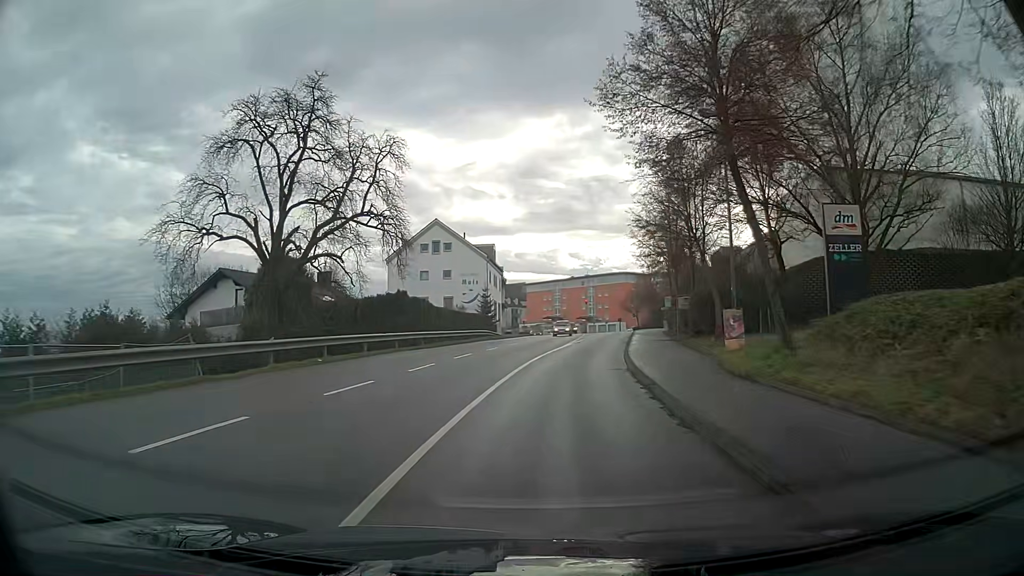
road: tertiary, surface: asphalt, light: Day
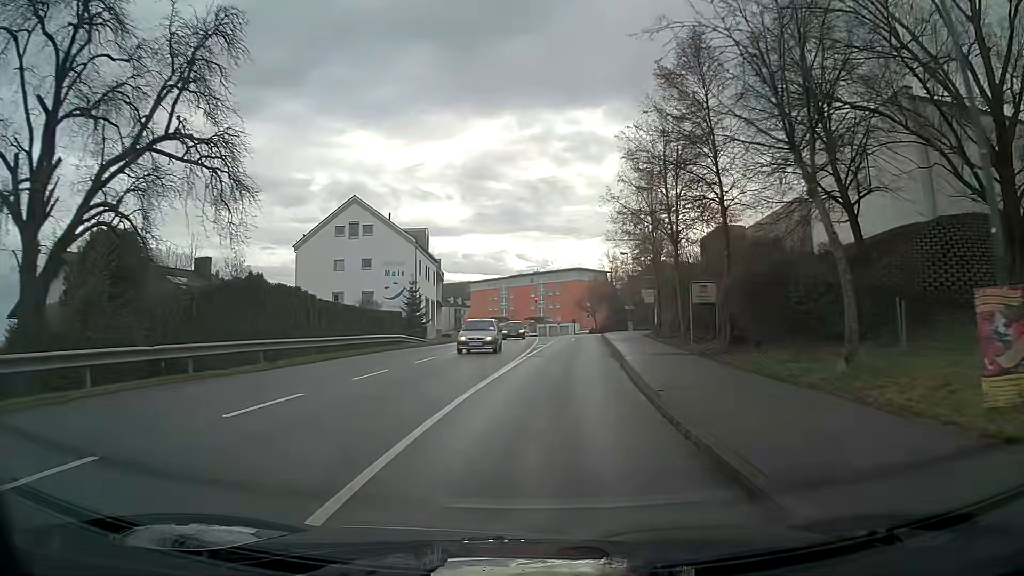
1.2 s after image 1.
(+0.6, +15.0) m; +4°
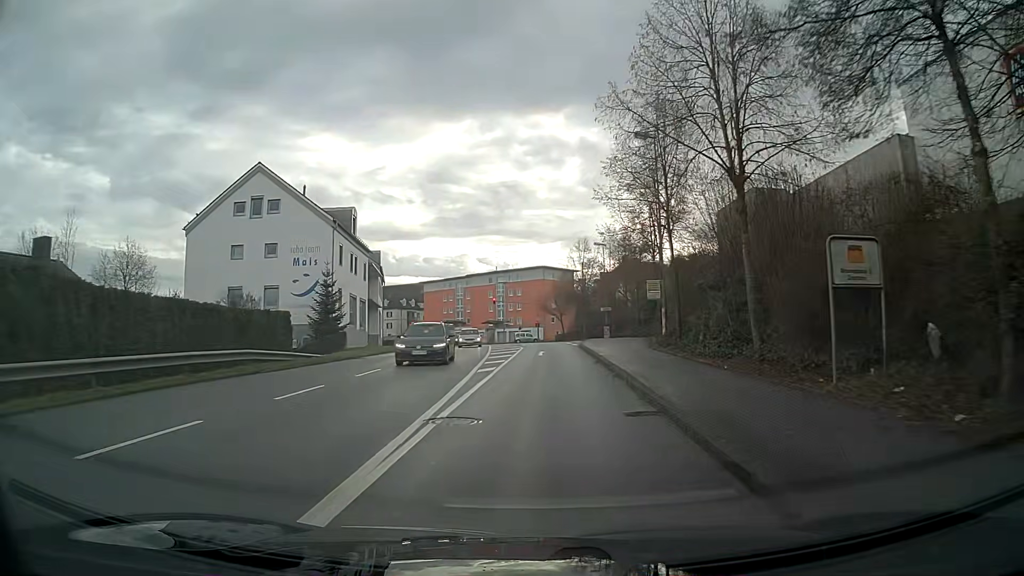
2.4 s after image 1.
(+0.4, +14.9) m; +3°
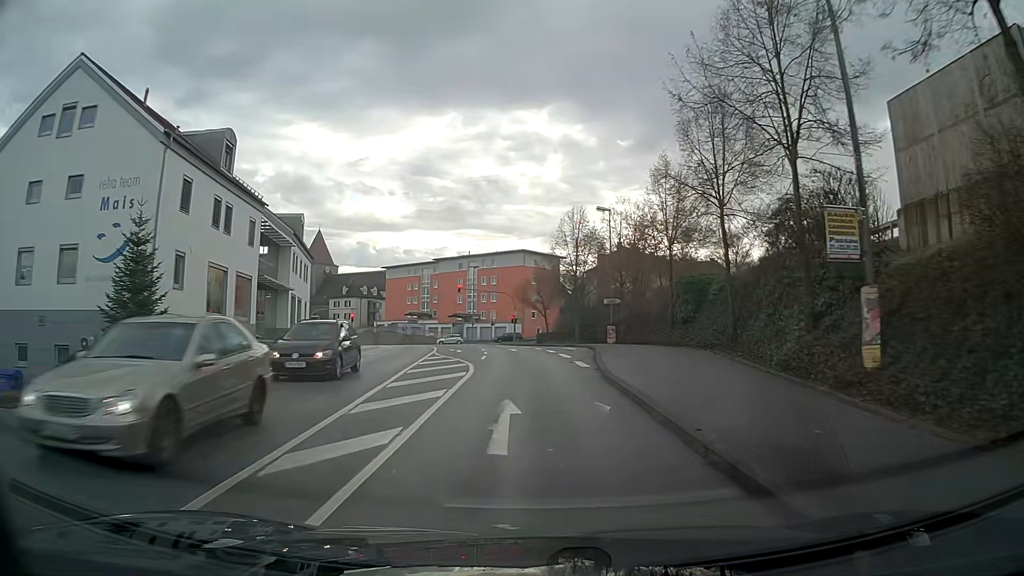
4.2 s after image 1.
(+0.4, +21.2) m; +2°
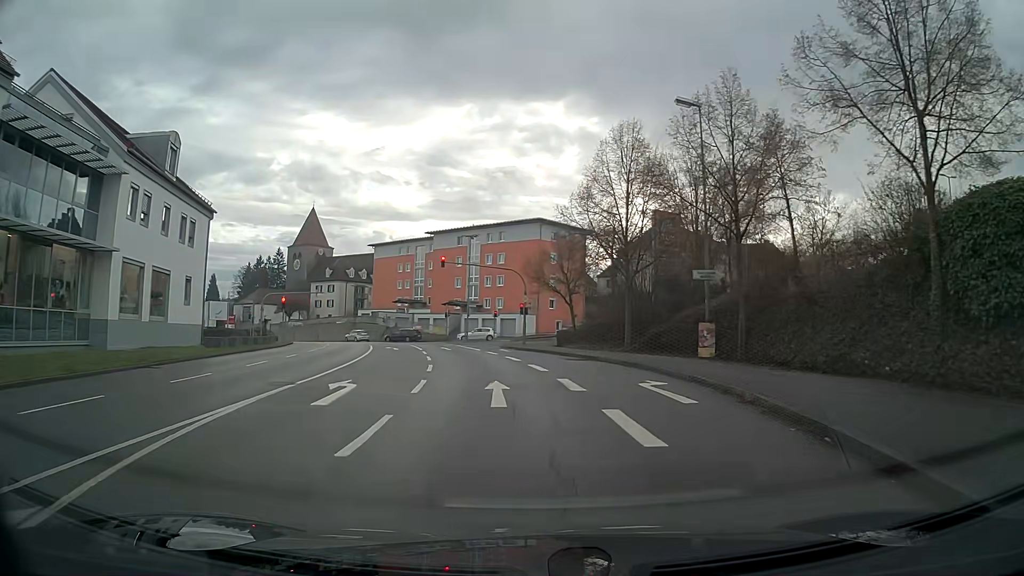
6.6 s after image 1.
(-0.3, +24.3) m; -2°
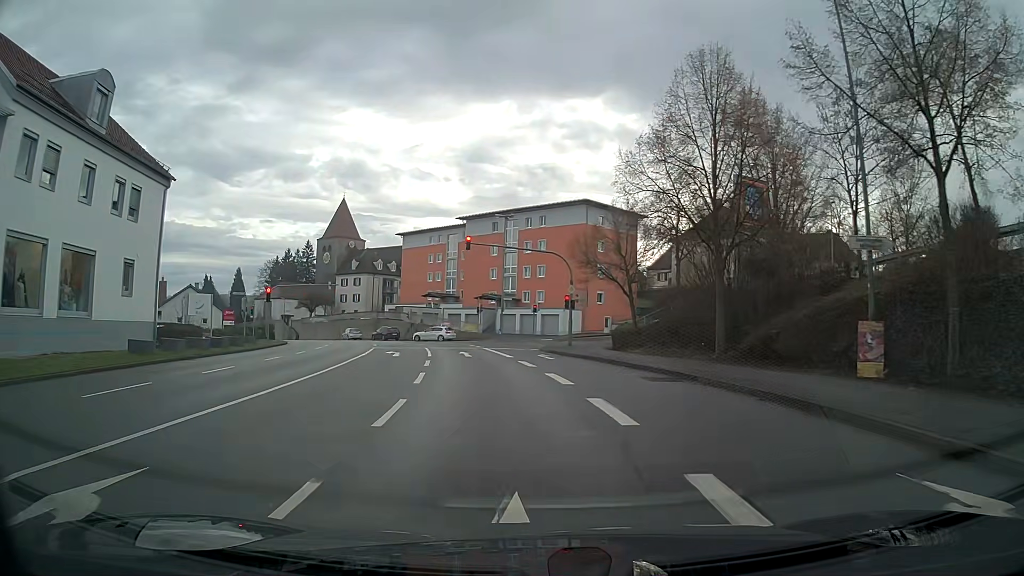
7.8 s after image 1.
(-0.3, +10.2) m; -3°
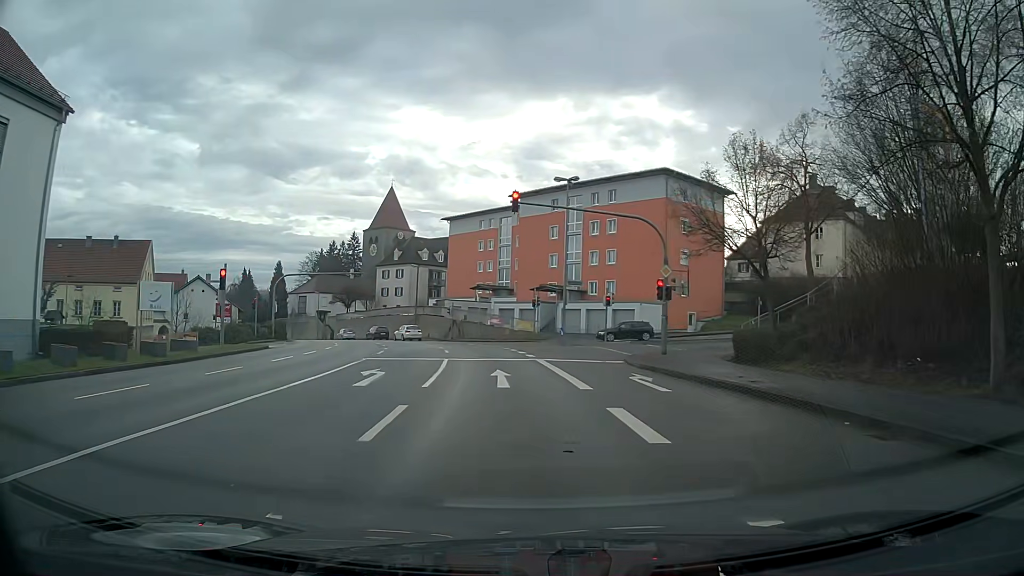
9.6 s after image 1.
(-0.6, +13.1) m; -5°
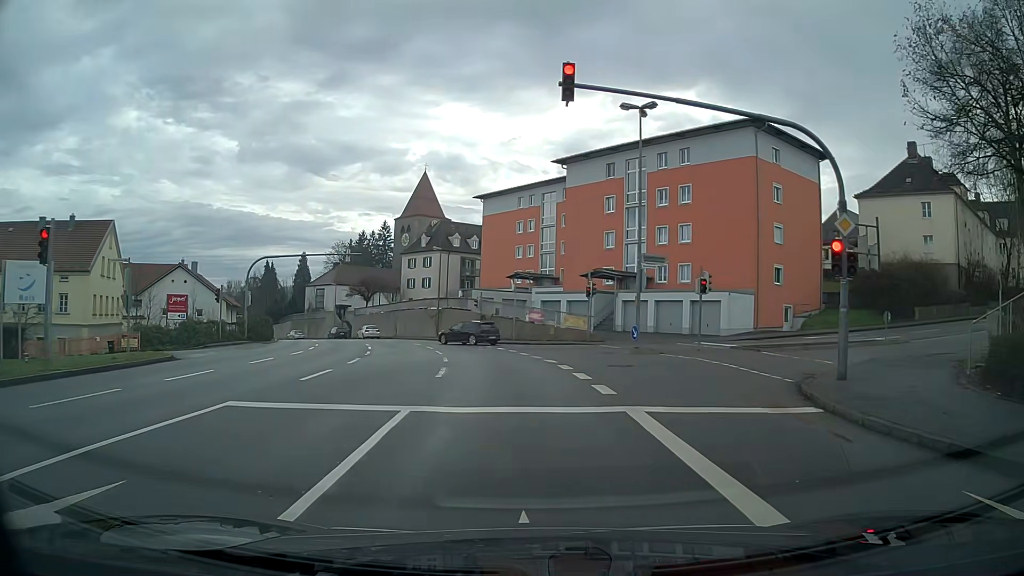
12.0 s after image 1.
(-0.4, +13.6) m; -4°
(0, +10) (-1, +20) (-2, +30) (-5, +40) (-8, +49) (-12, +58) (-16, +67) (-21, +76) (-26, +85) (-32, +93) m
